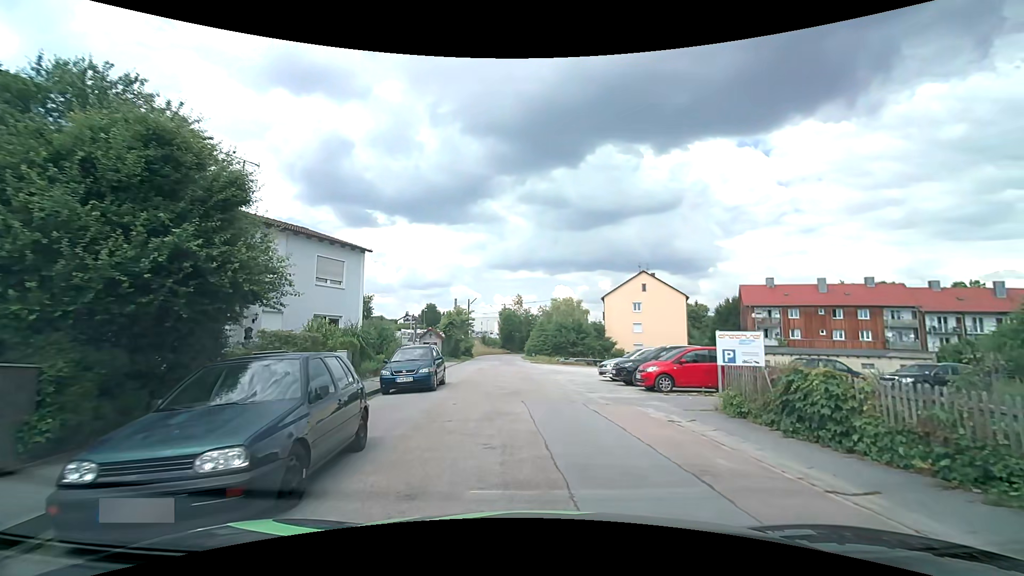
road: residential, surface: asphalt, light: Day
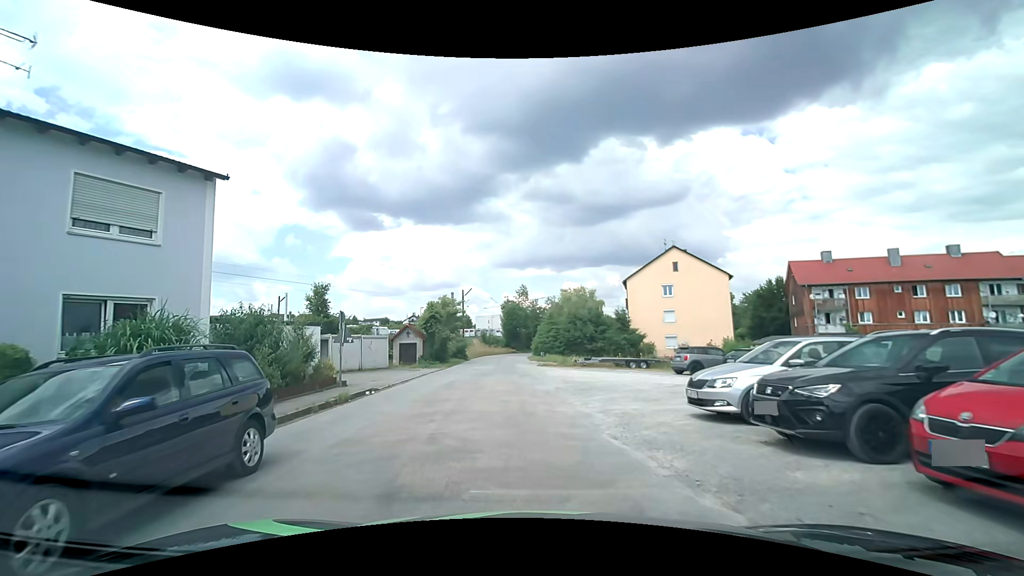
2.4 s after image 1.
(+0.3, +12.6) m; 0°
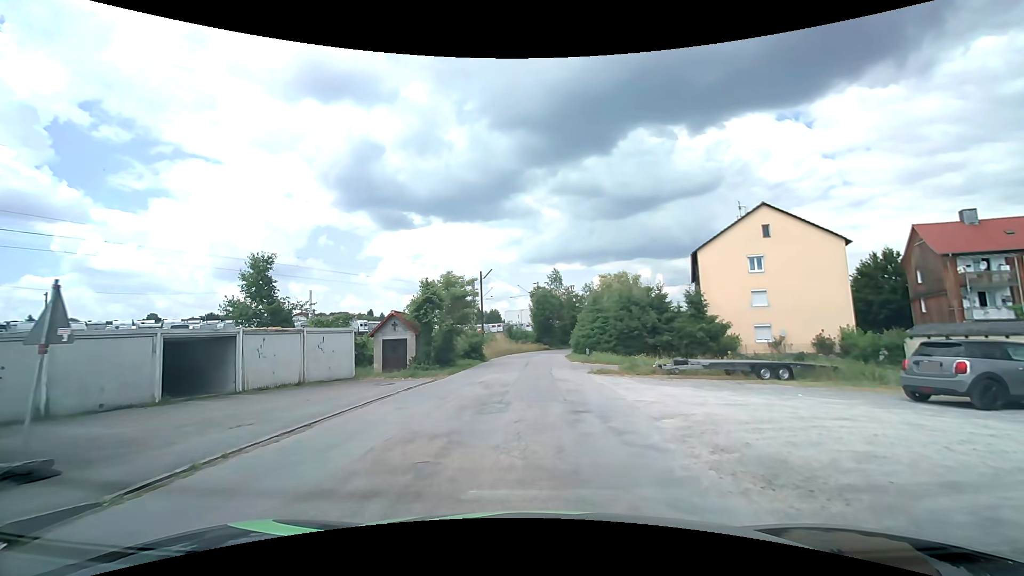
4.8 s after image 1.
(-0.7, +13.5) m; -4°
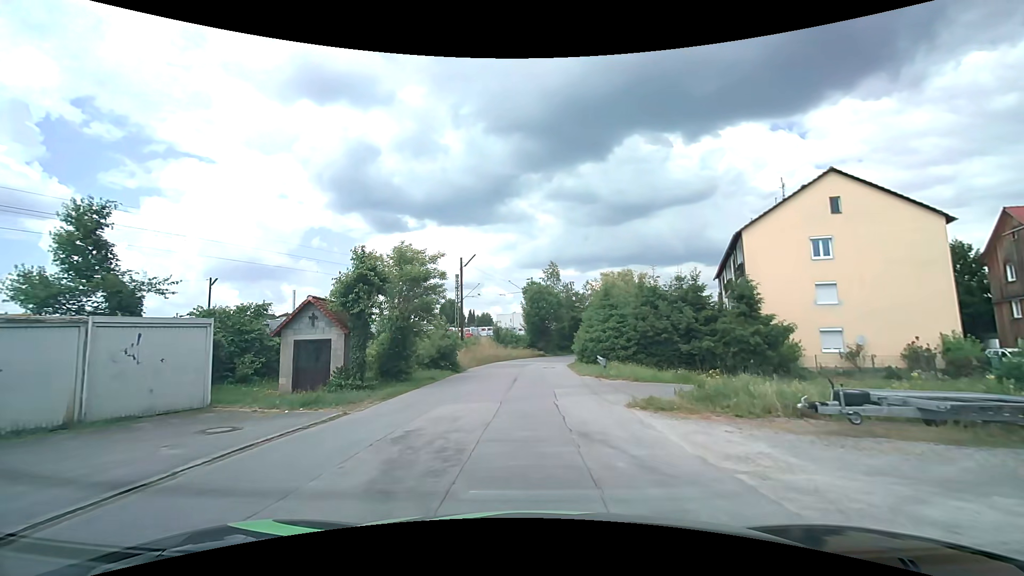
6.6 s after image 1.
(0.0, +10.1) m; +1°
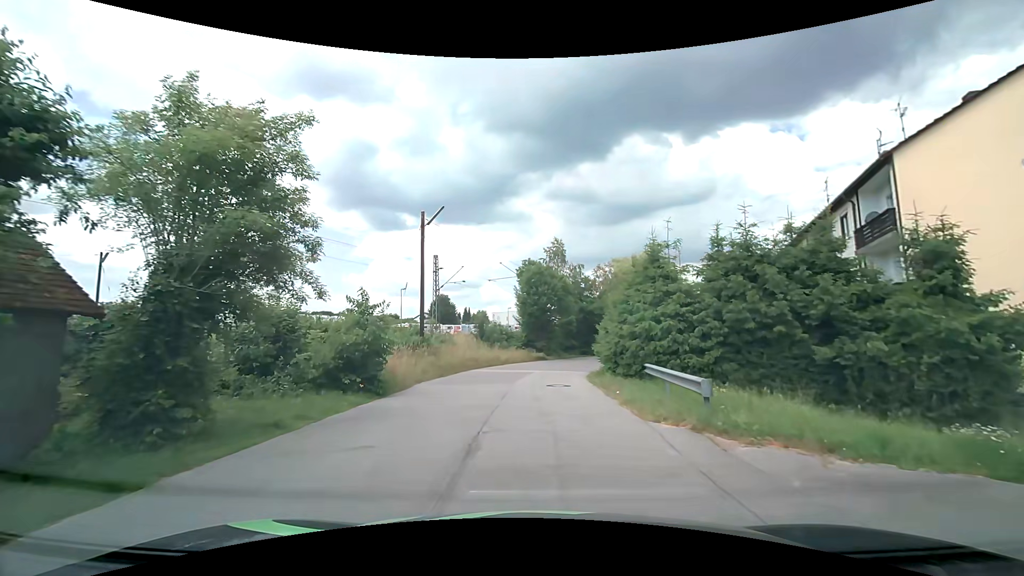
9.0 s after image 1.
(0.0, +13.6) m; 0°
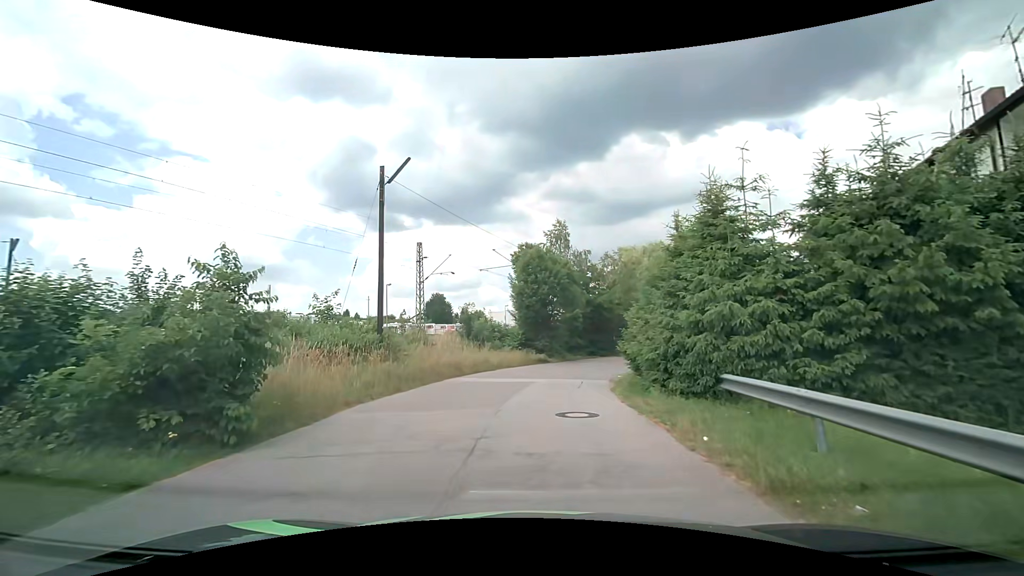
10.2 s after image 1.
(0.0, +7.0) m; +1°
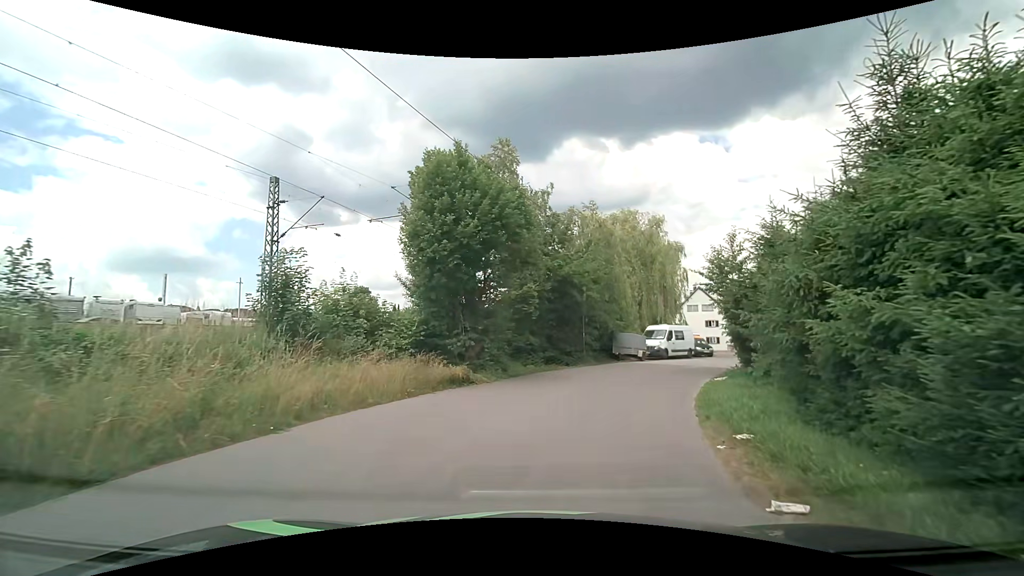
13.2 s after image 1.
(+0.5, +16.8) m; +6°
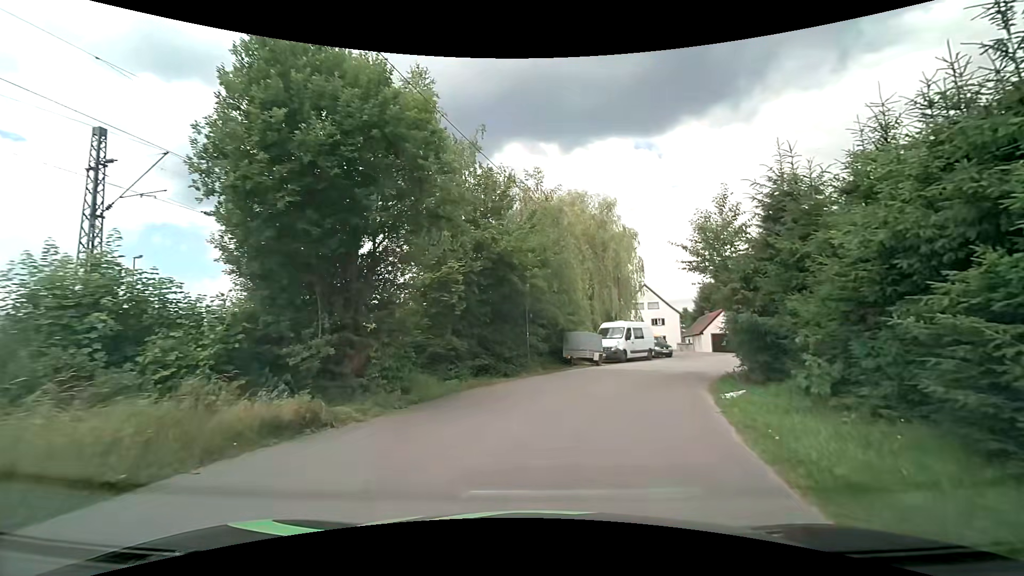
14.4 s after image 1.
(+0.4, +6.6) m; +6°
